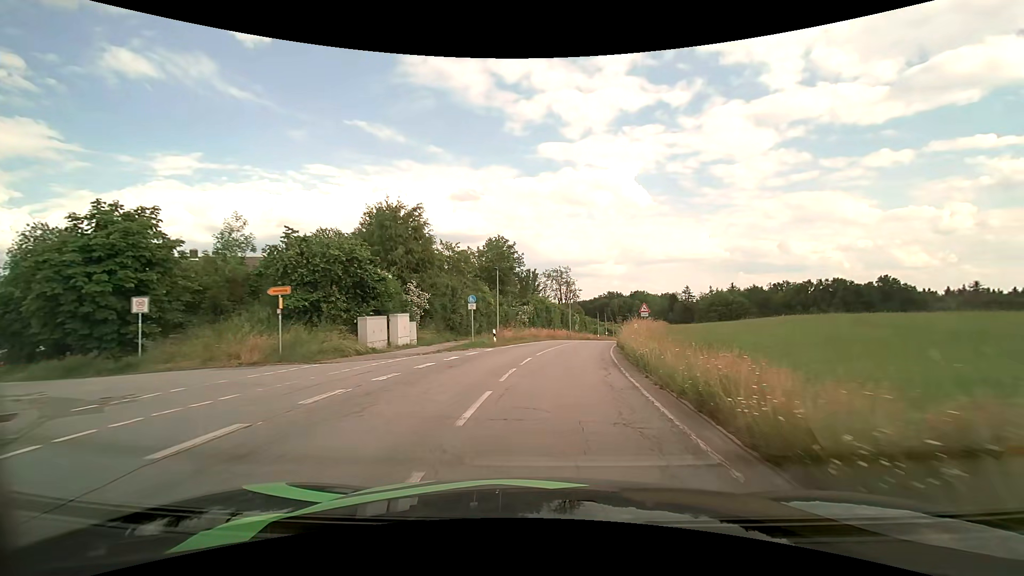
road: tertiary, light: Day
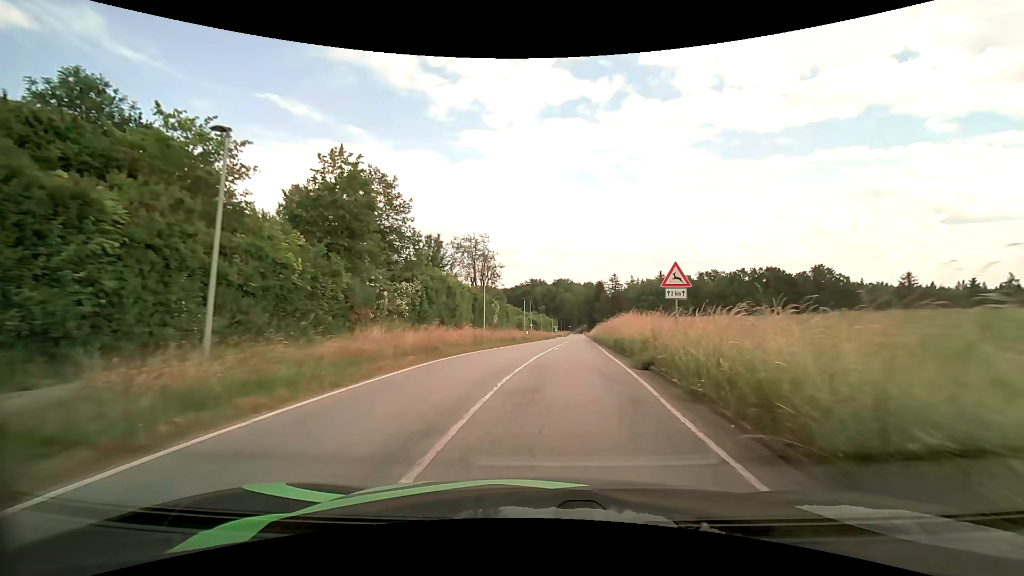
(+1.6, +26.1) m; +8°
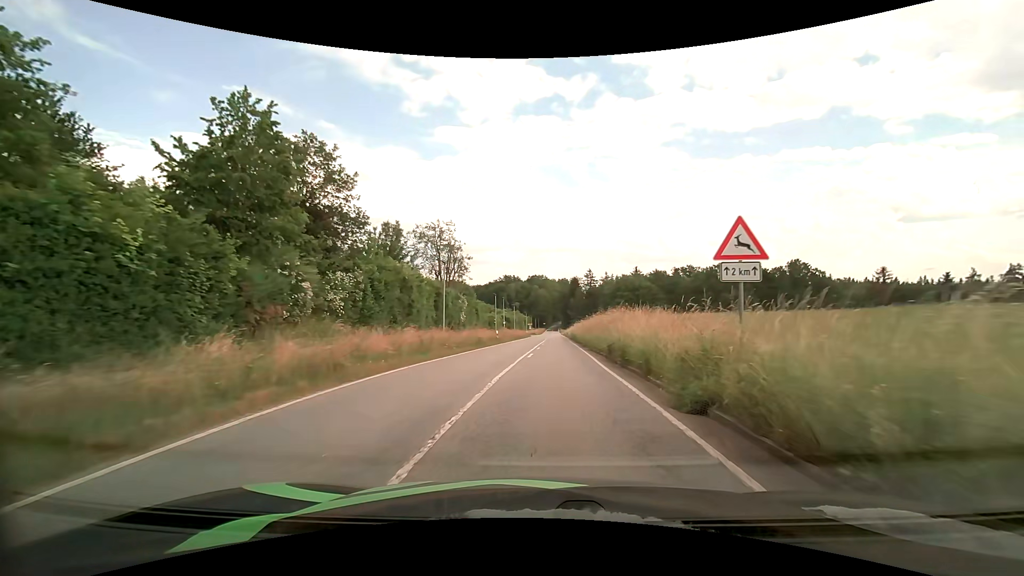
(+0.2, +6.5) m; +3°
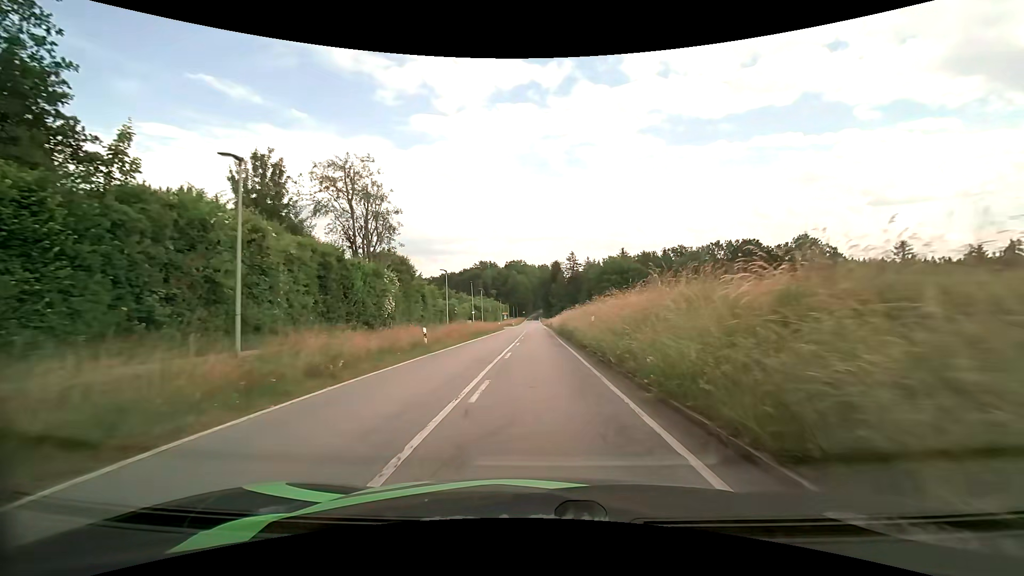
(+0.7, +20.5) m; +2°
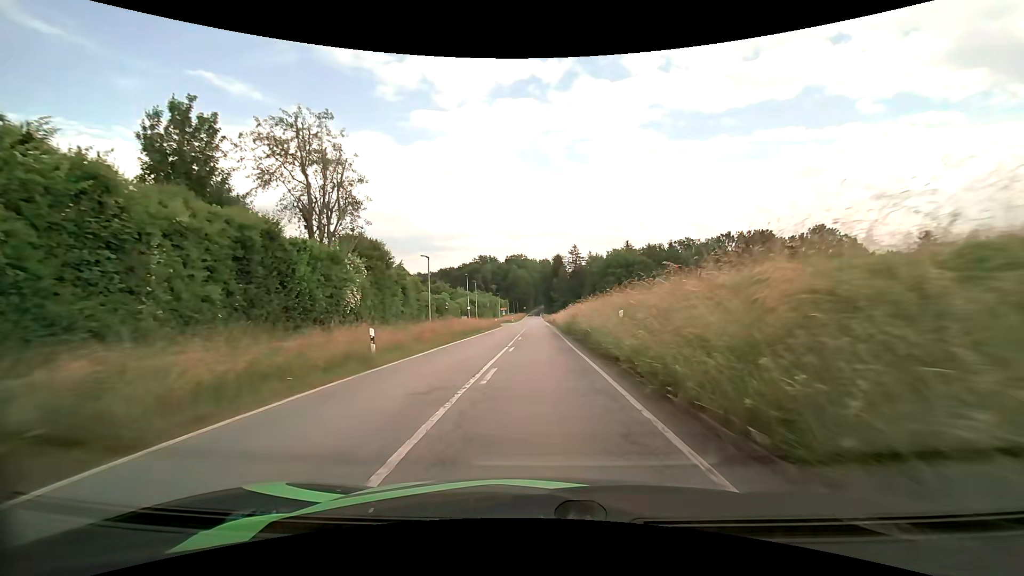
(0.0, +7.4) m; 0°
